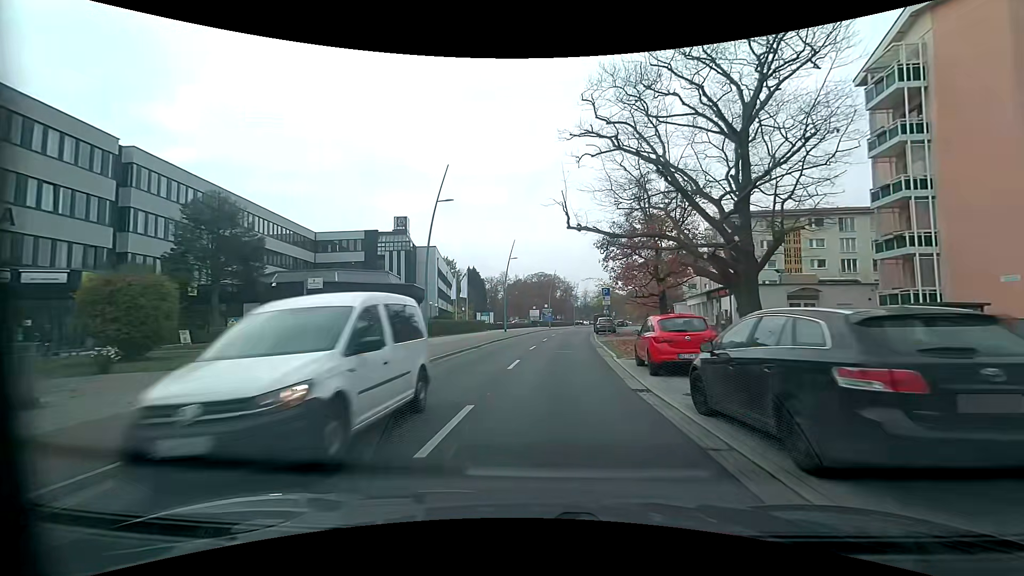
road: tertiary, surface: asphalt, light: Day
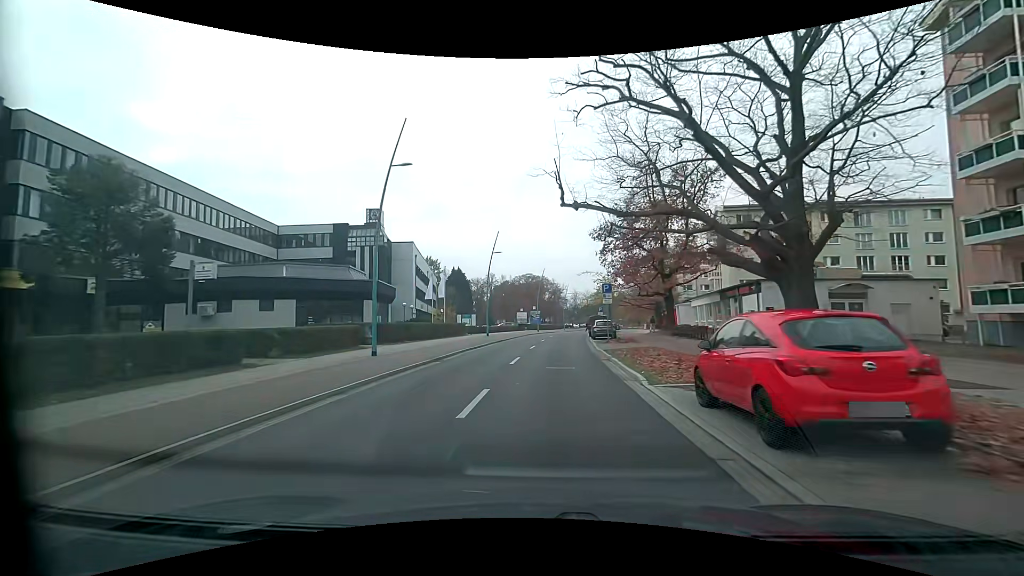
(+0.1, +6.9) m; +1°
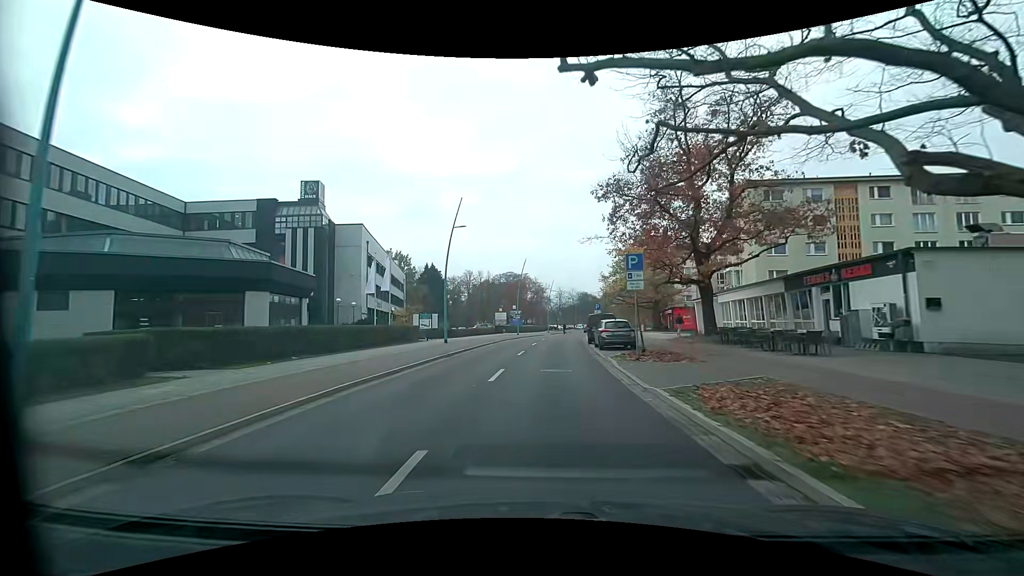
(+0.3, +13.8) m; +2°
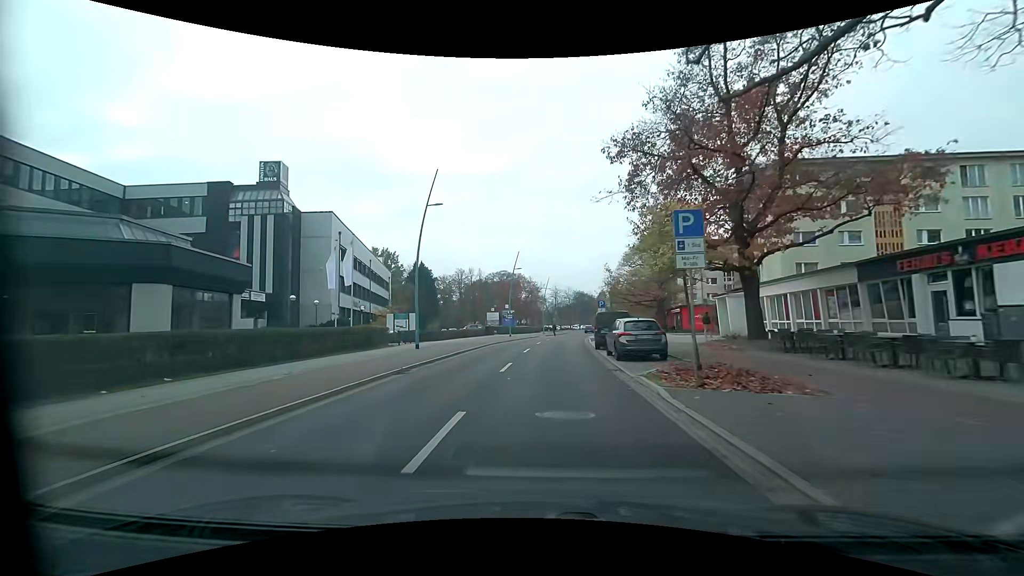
(+0.1, +6.8) m; +1°
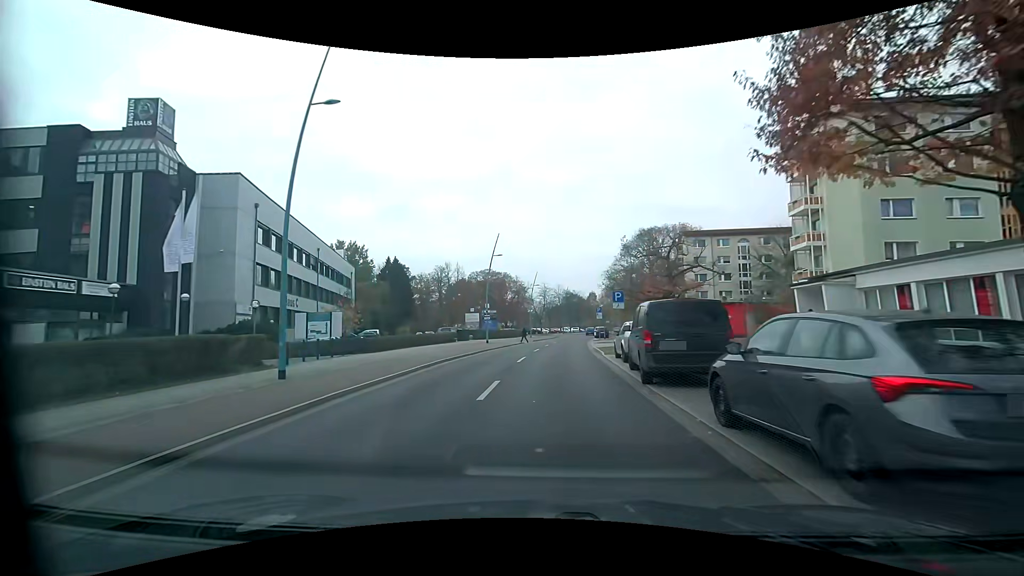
(+0.1, +13.7) m; +1°
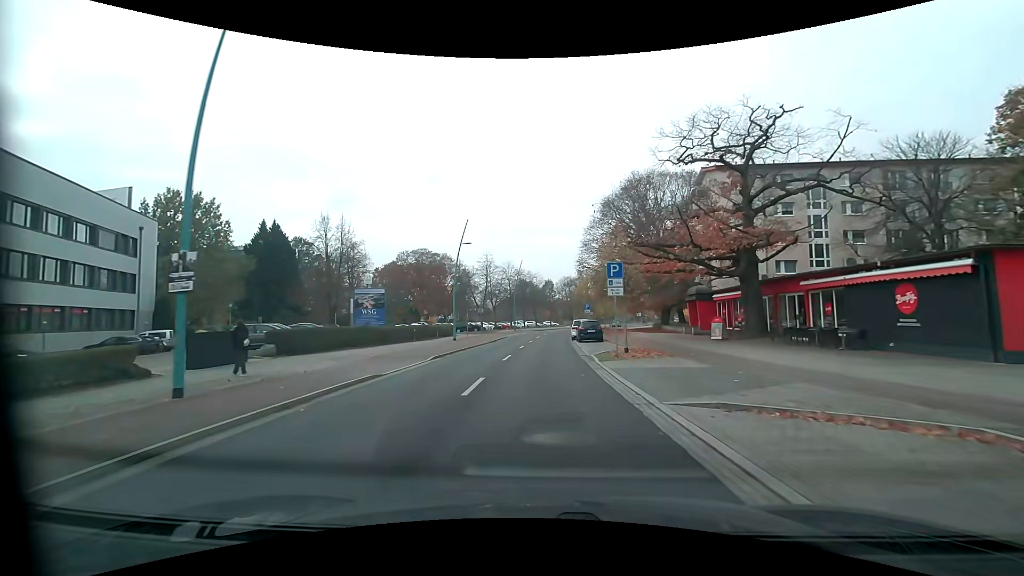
(+1.5, +35.7) m; +5°
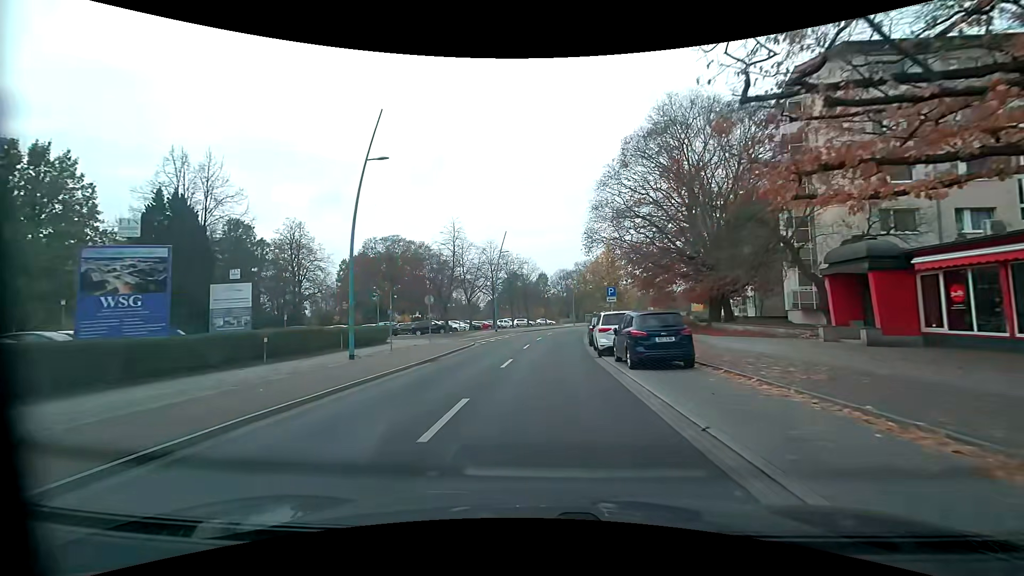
(+0.2, +21.7) m; +1°
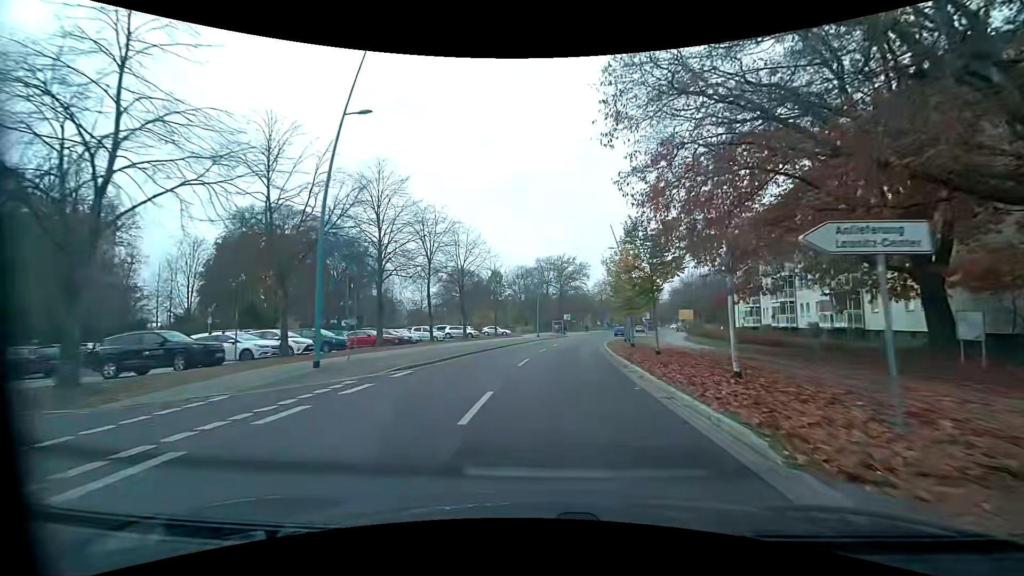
(+0.9, +34.9) m; +5°
(0, +10) (+1, +20) (+2, +30) (+3, +40) (+5, +50) (+7, +59) (+9, +69) (+12, +79) (+15, +88) (+17, +98) m
